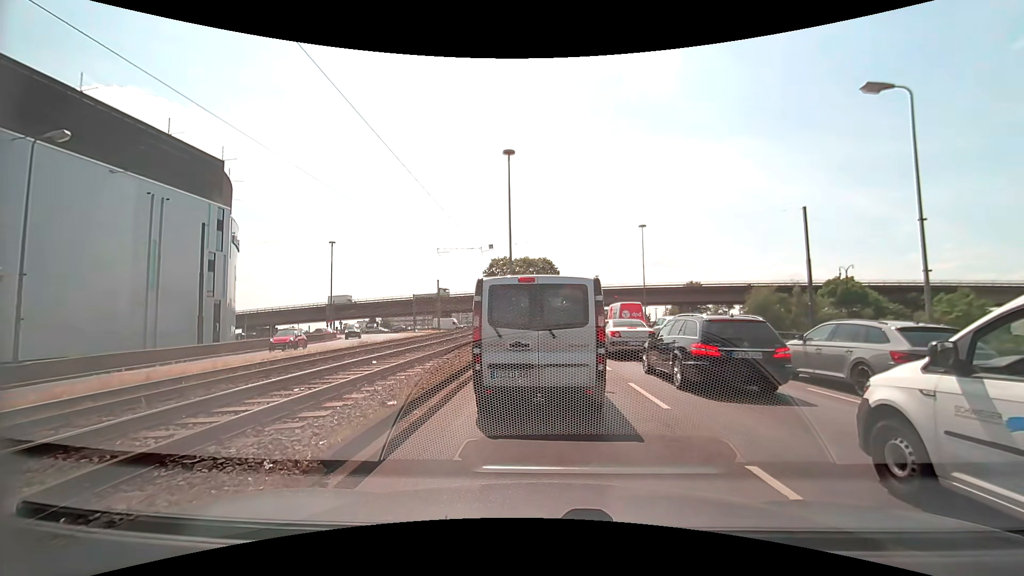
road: primary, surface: asphalt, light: Day
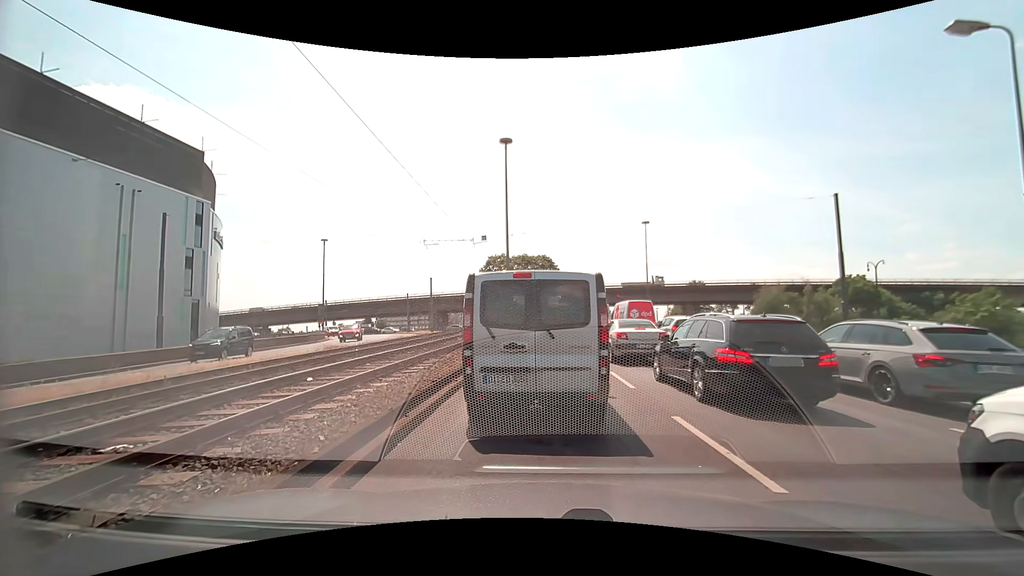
(+0.1, +3.6) m; +2°
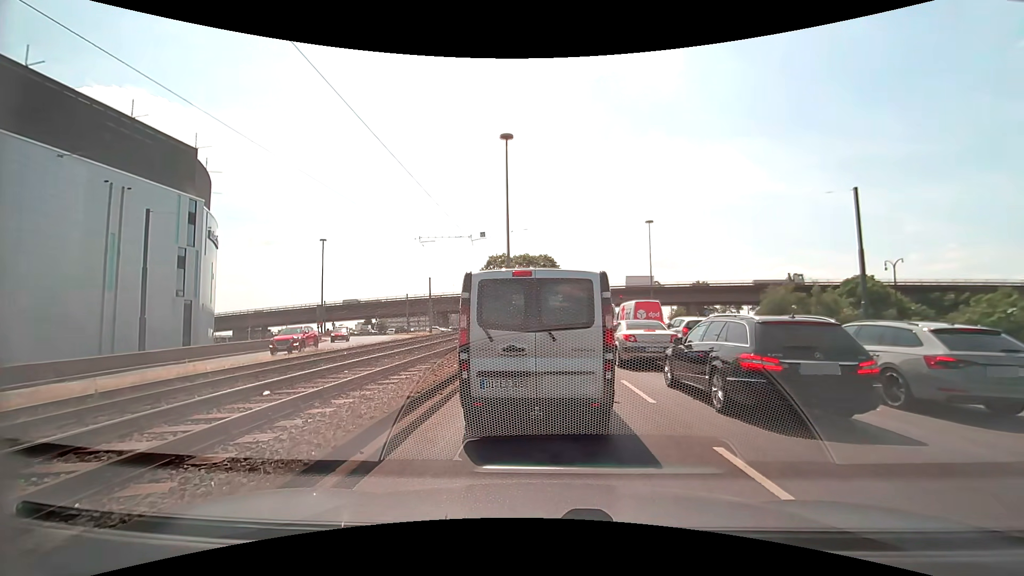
(0.0, +1.6) m; 0°
